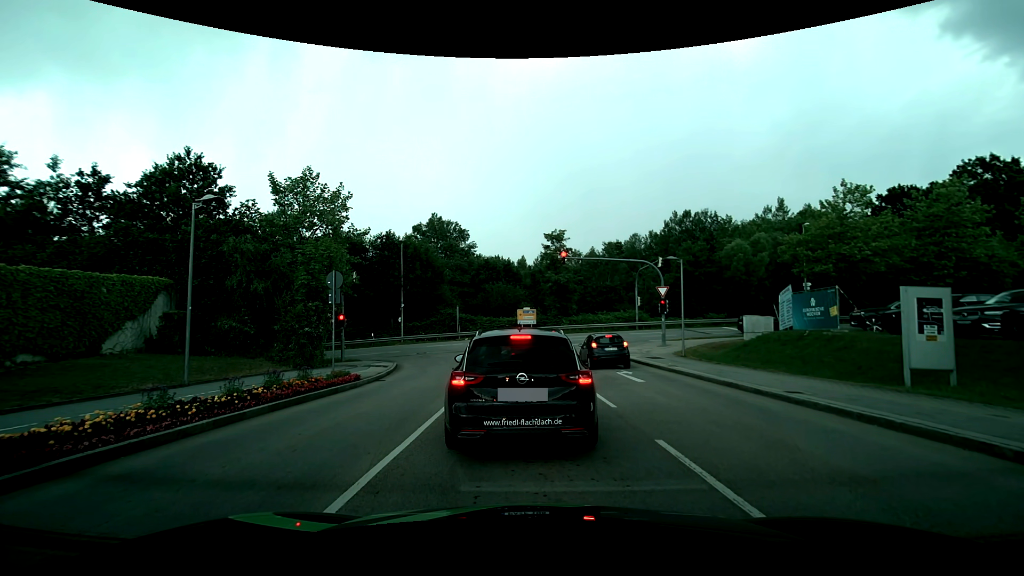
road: residential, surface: asphalt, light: Day
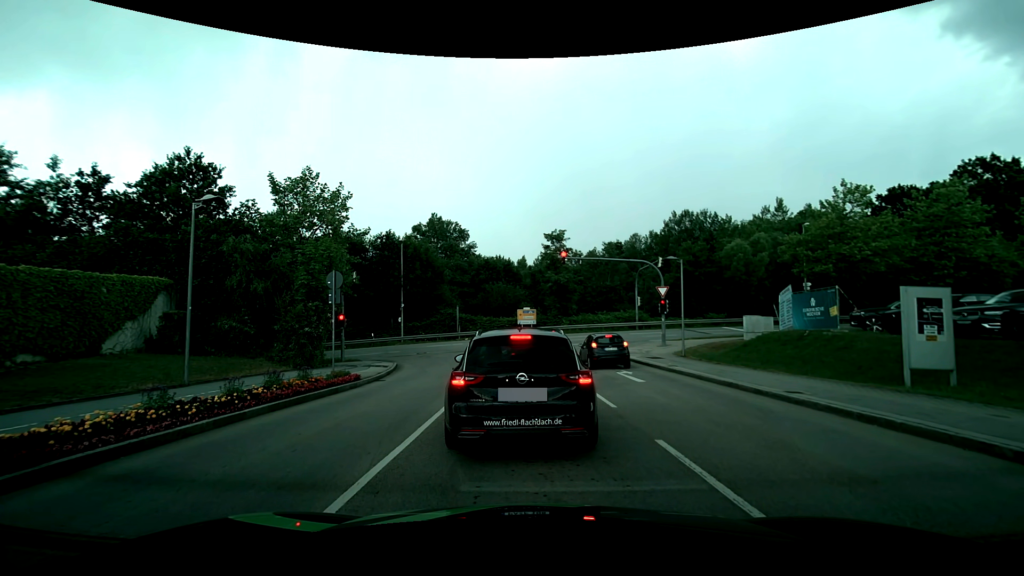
(0.0, 0.0) m; 0°
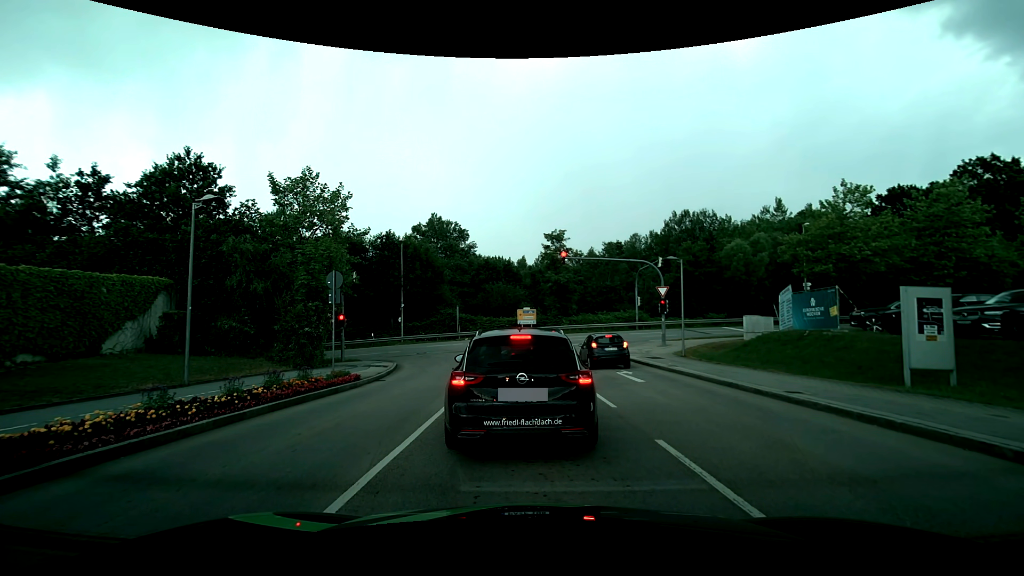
(0.0, 0.0) m; 0°
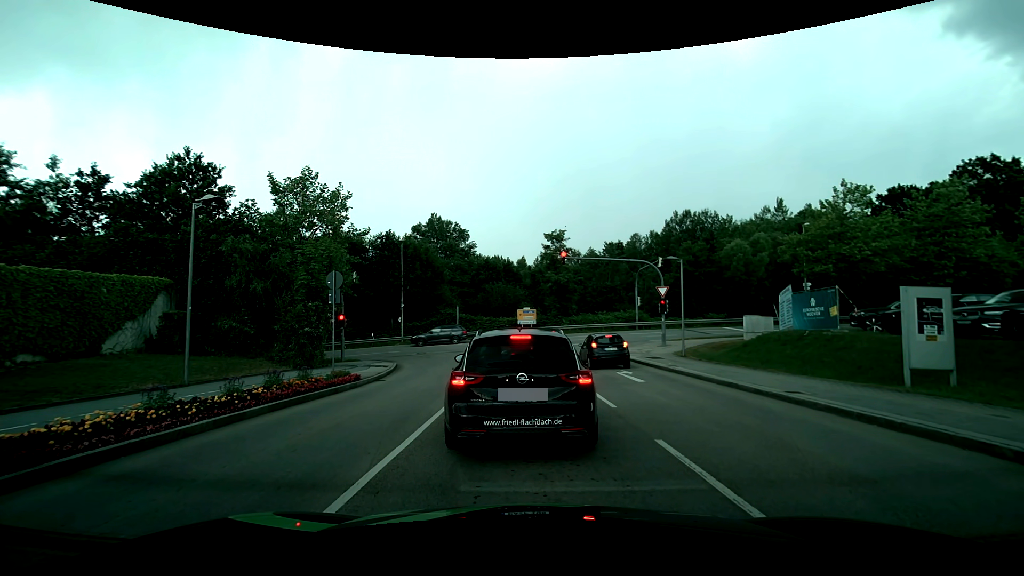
(0.0, 0.0) m; 0°
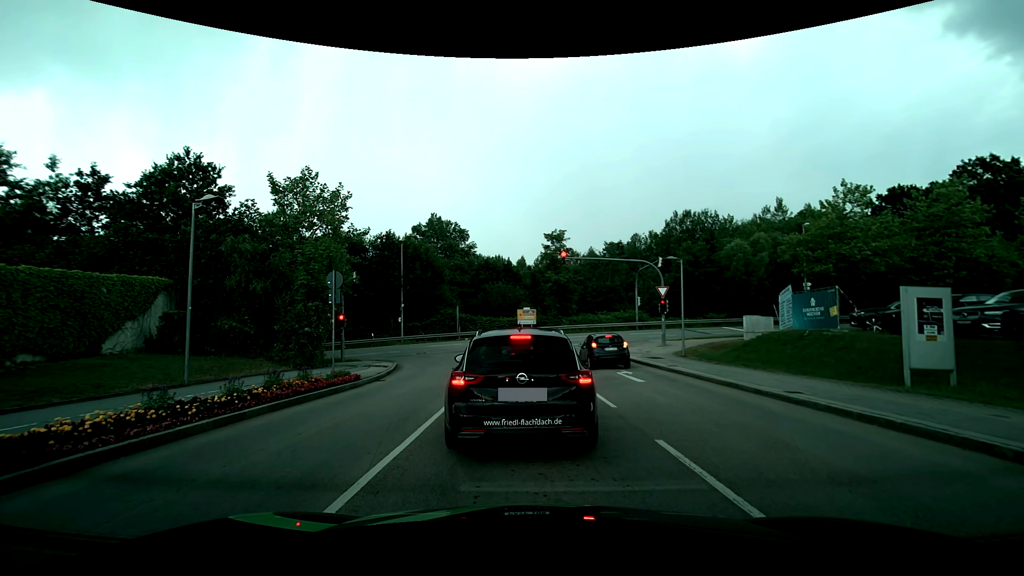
(0.0, 0.0) m; 0°
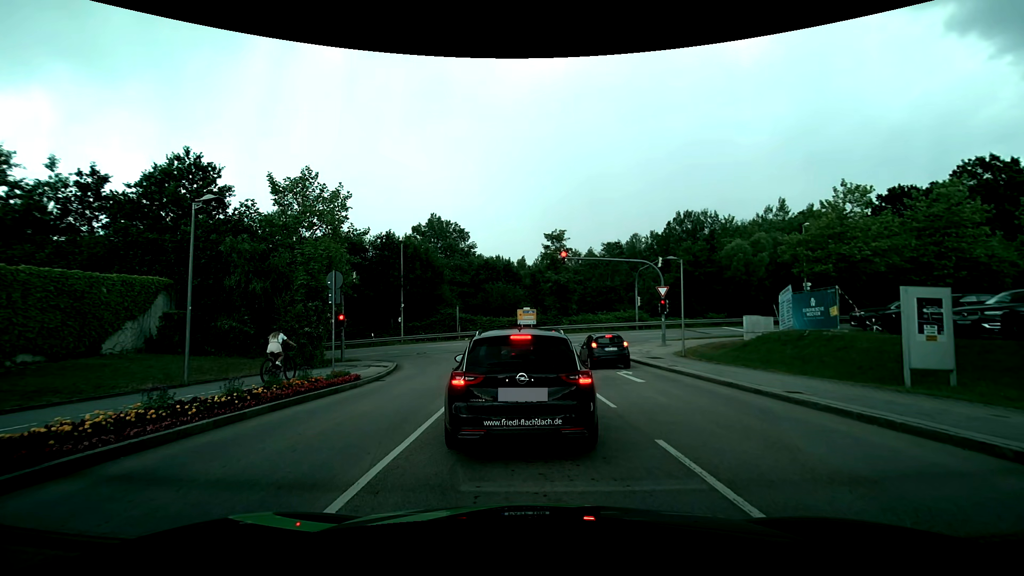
(0.0, 0.0) m; 0°
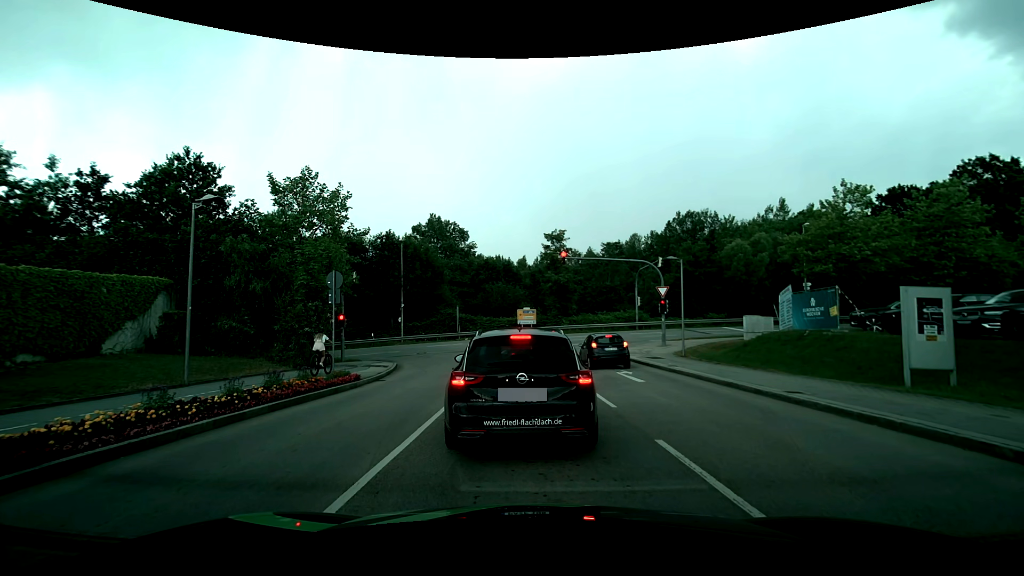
(0.0, 0.0) m; 0°
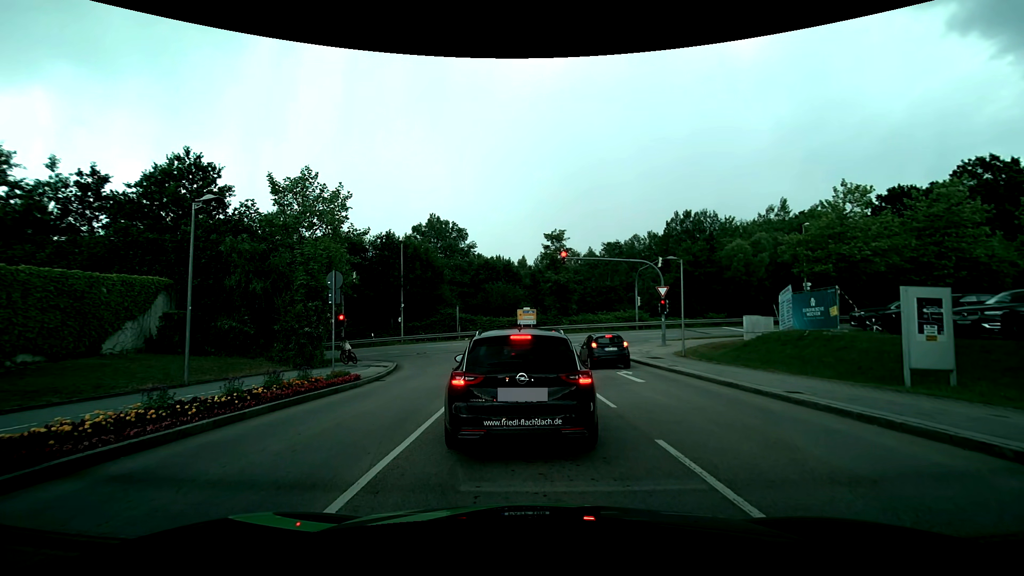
(0.0, 0.0) m; 0°
